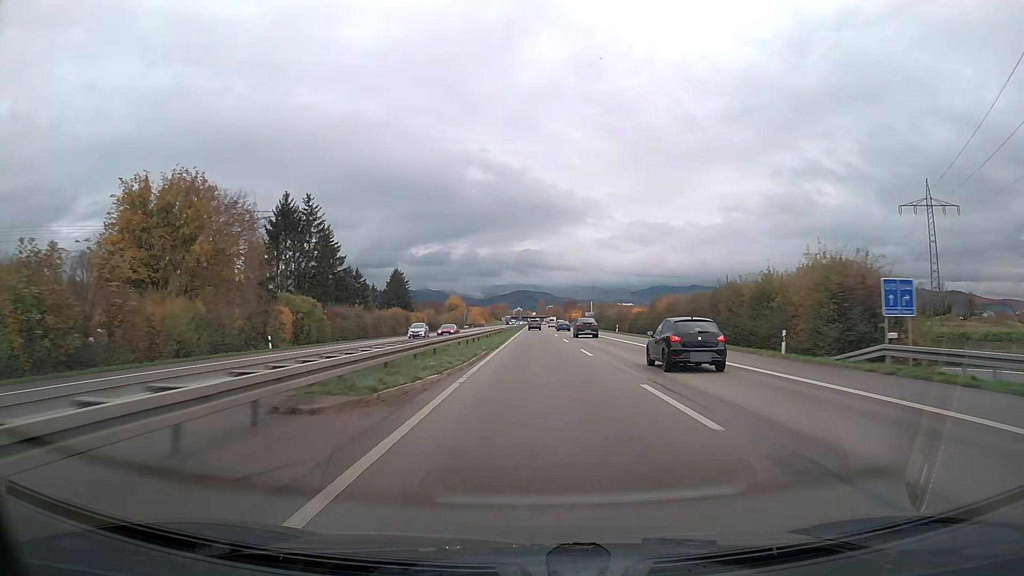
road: trunk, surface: asphalt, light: Day
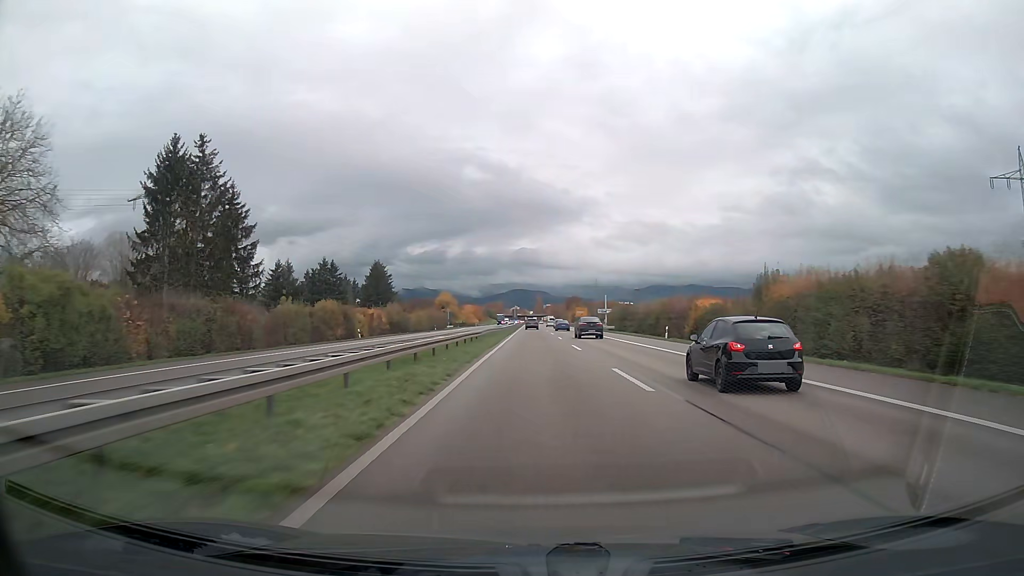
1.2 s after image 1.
(+0.1, +31.1) m; 0°
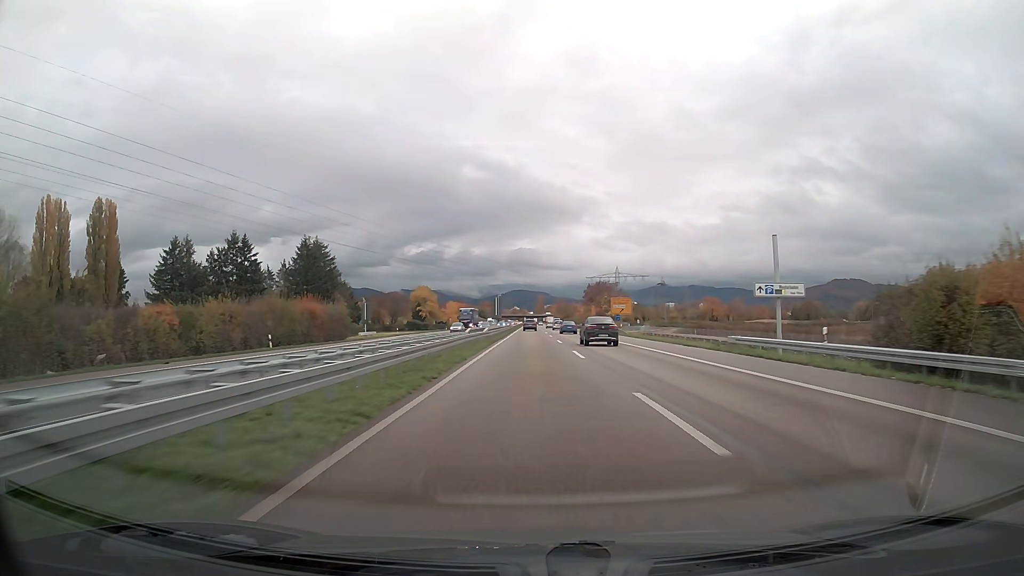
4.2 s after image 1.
(+0.1, +77.3) m; 0°
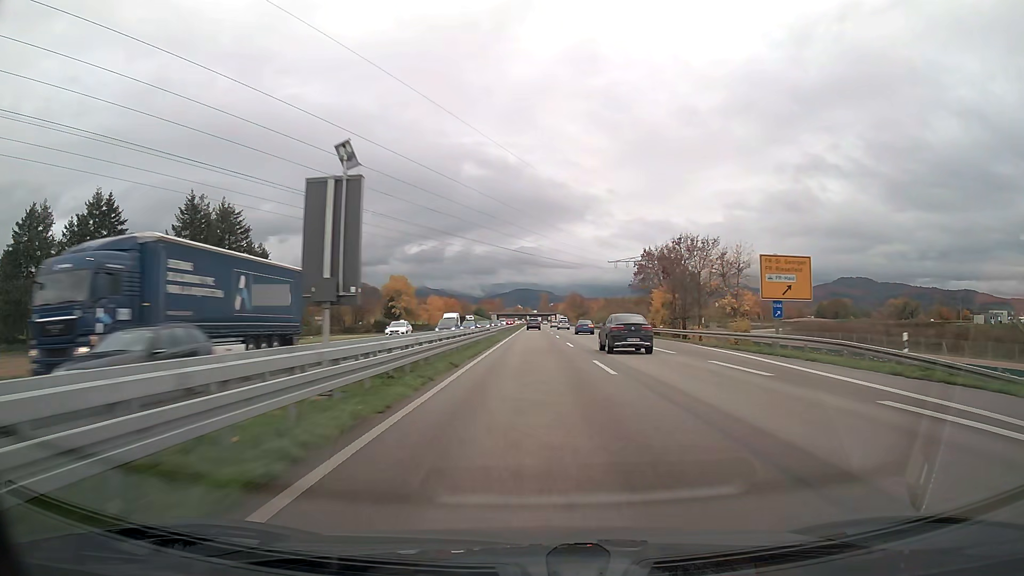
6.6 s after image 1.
(-0.2, +61.6) m; 0°
(0, +10) (0, +20) (0, +30) (0, +40) (0, +50) (0, +60) (0, +70) (0, +80) (0, +90) (0, +100) m
